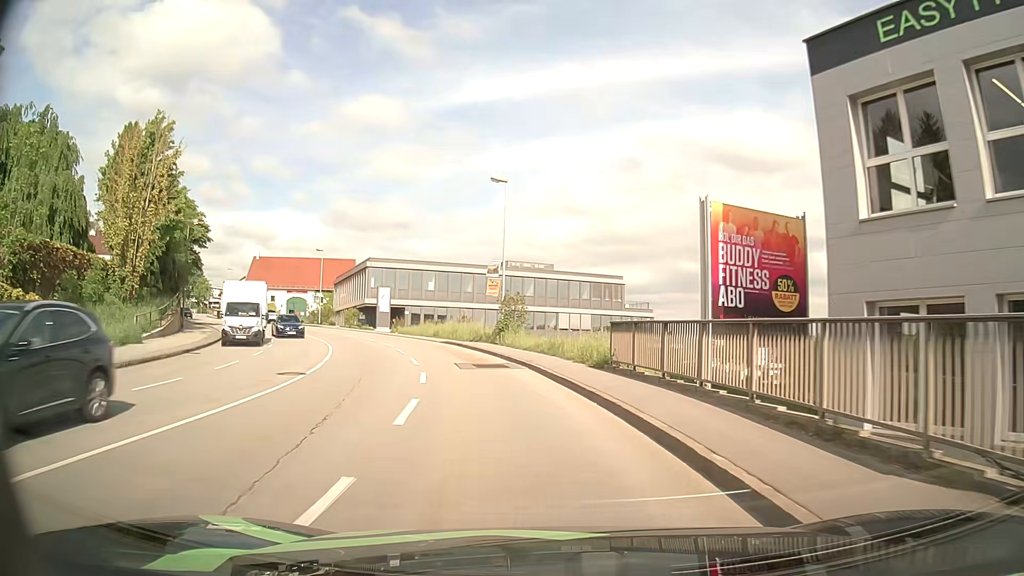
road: tertiary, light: Day
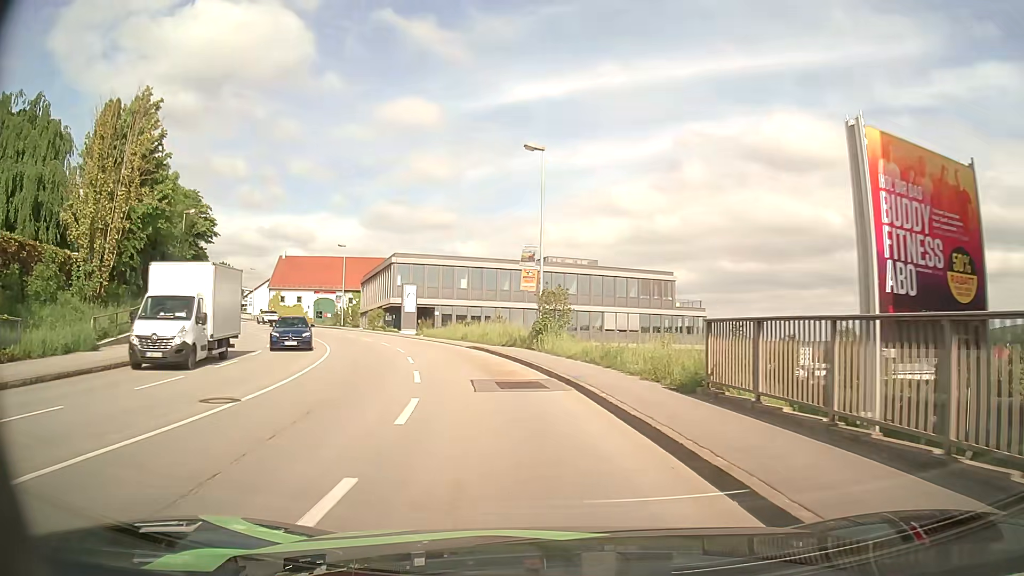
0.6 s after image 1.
(-0.2, +6.2) m; -3°
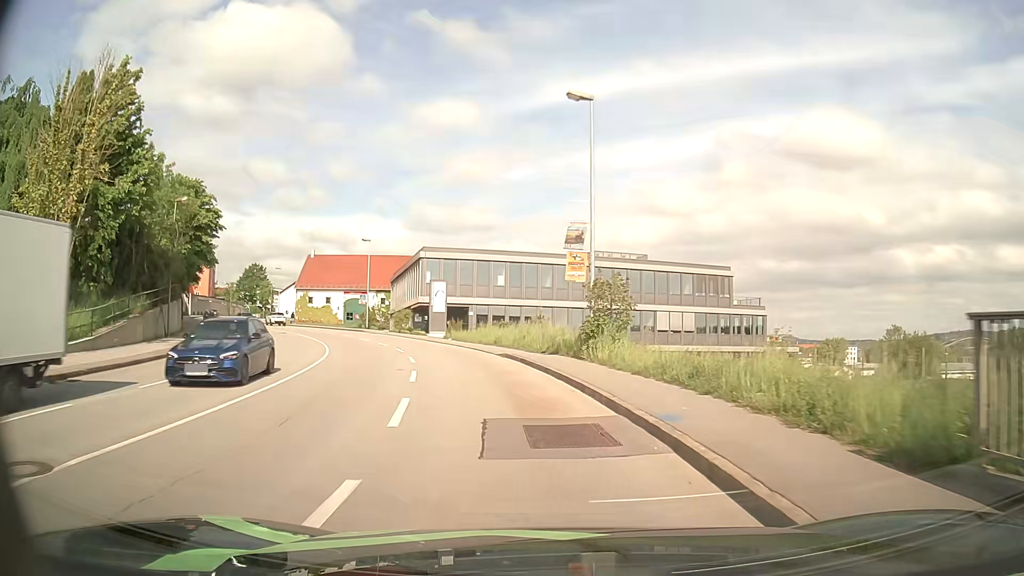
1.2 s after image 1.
(-0.2, +6.2) m; -4°
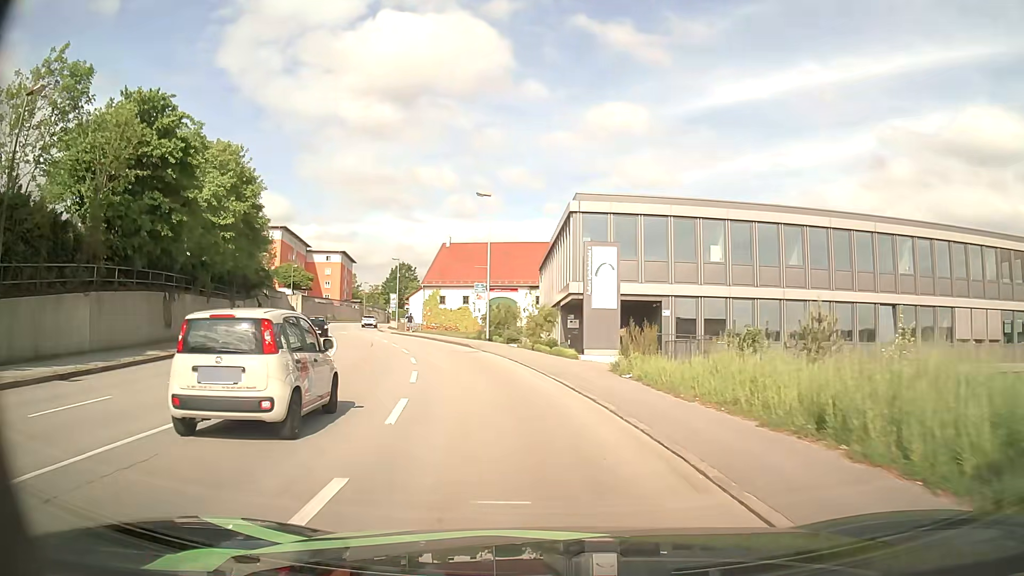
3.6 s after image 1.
(-3.1, +24.3) m; -15°
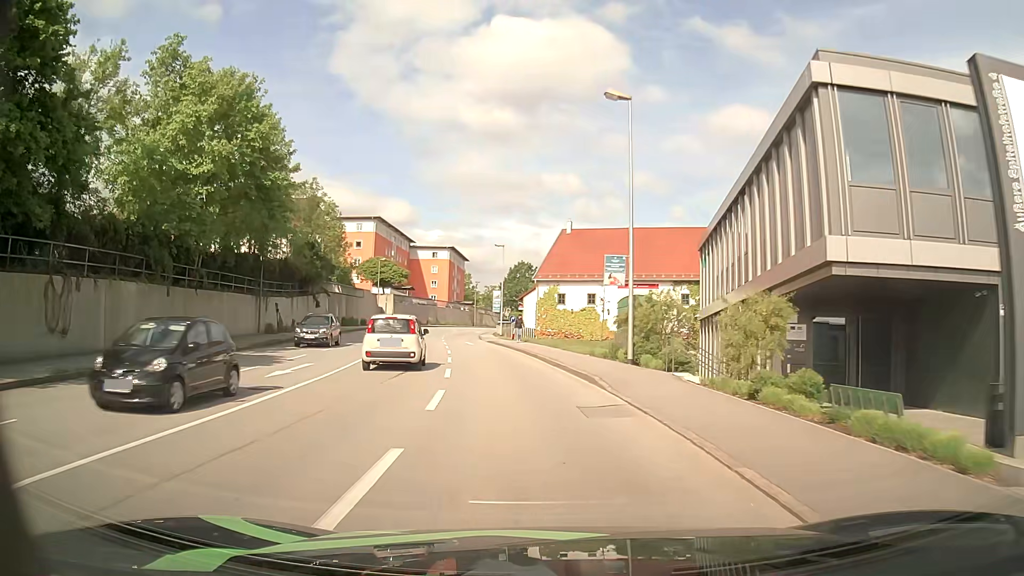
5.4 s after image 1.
(-1.7, +16.8) m; -11°
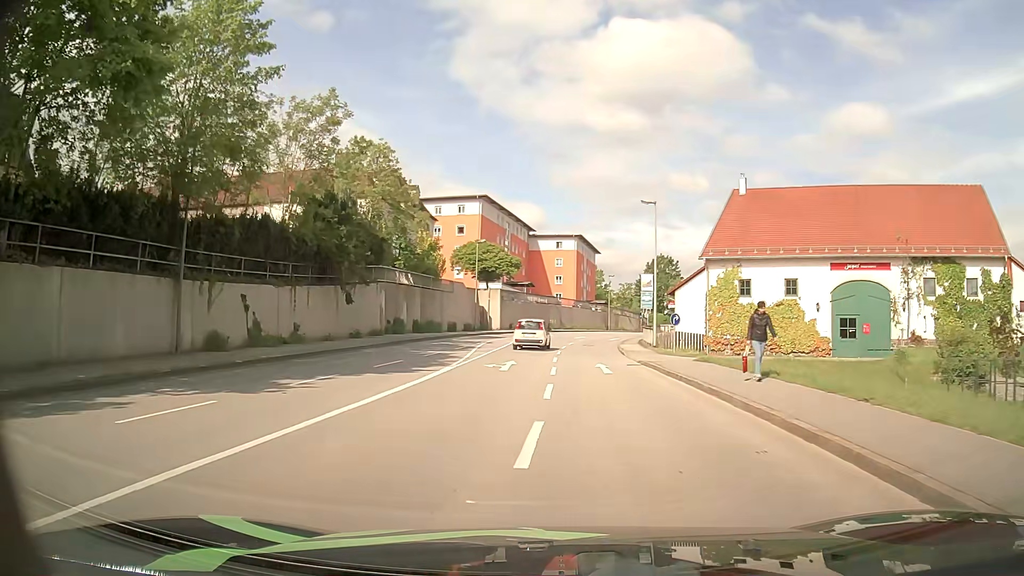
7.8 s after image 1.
(-2.2, +21.9) m; -11°
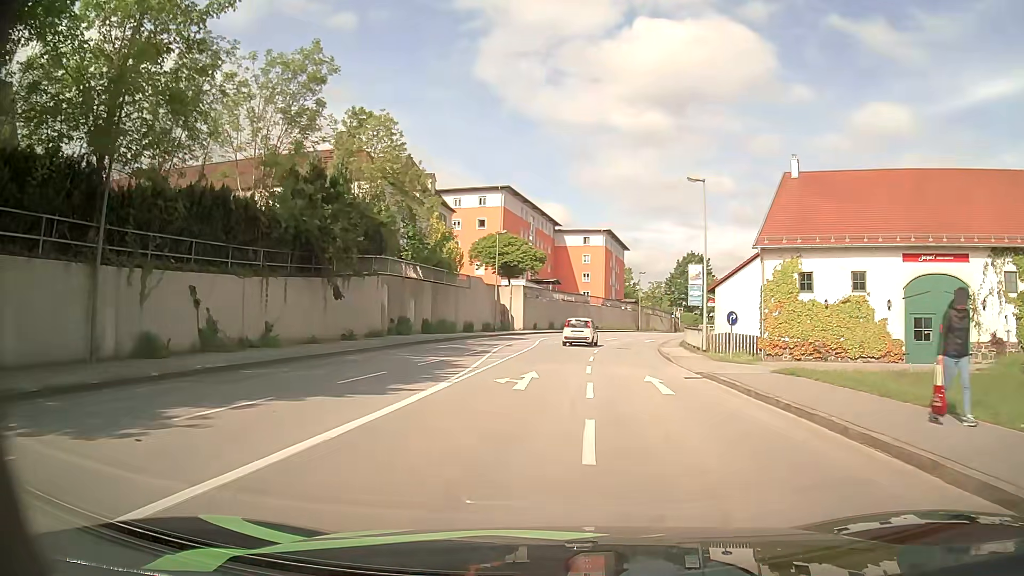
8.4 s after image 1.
(-0.1, +5.8) m; -2°
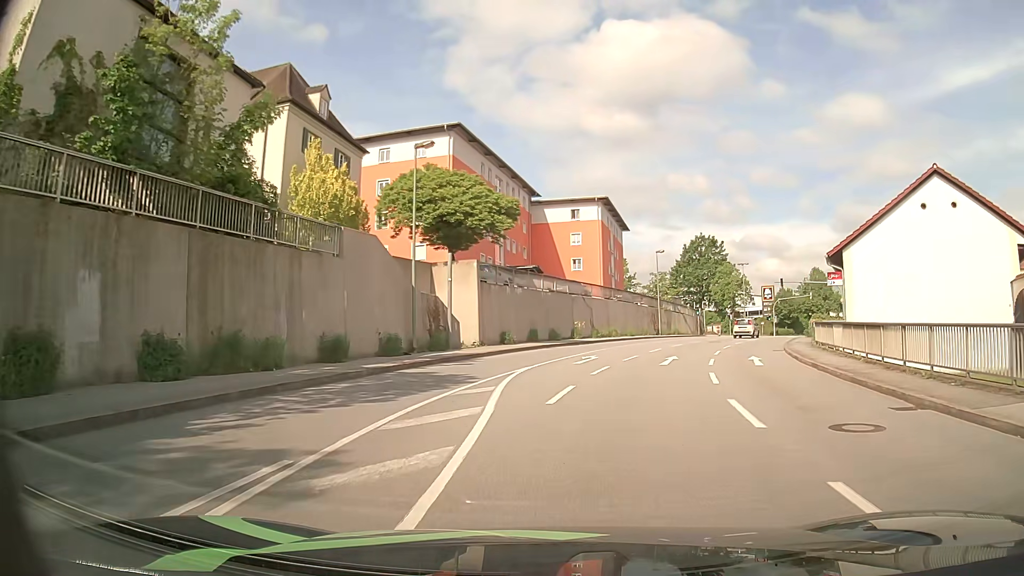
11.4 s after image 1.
(-0.4, +28.3) m; +2°
(0, +10) (+1, +20) (+3, +30) (+6, +39) (+10, +49) (+14, +58) (+19, +66) (+24, +75) (+30, +83) (+31, +93) m
